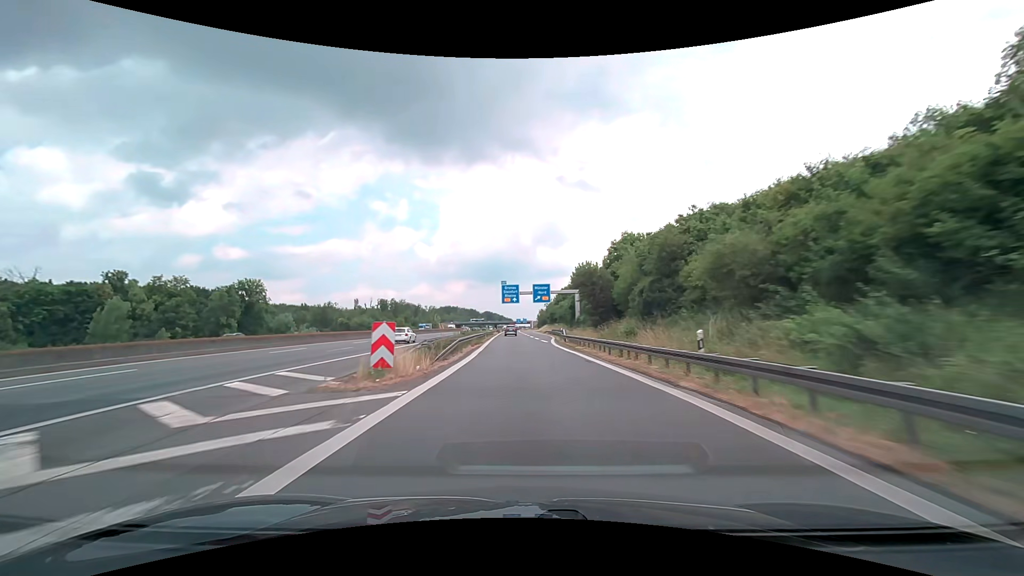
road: motorway_link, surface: asphalt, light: Day
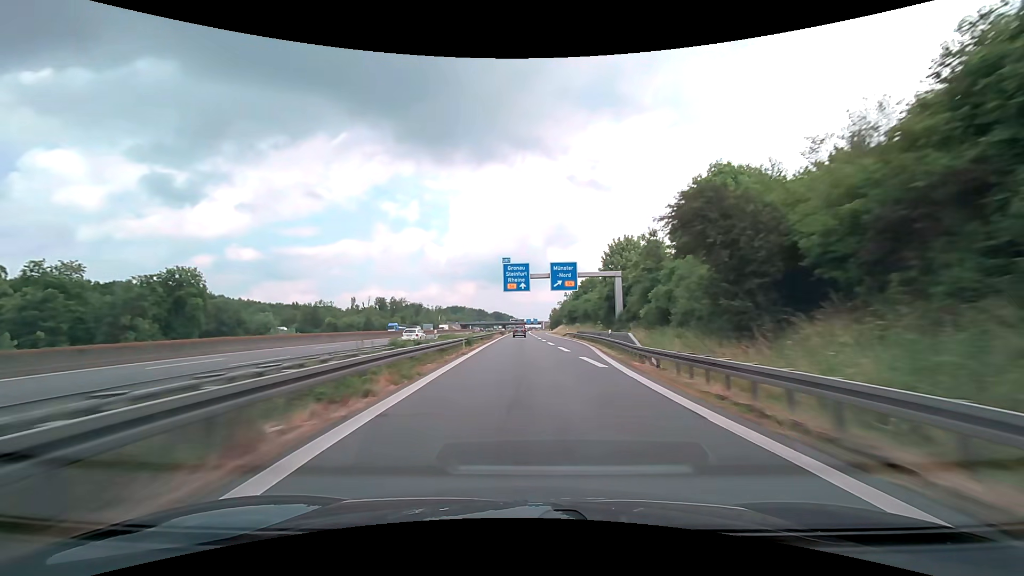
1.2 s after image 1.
(-0.3, +29.0) m; -1°
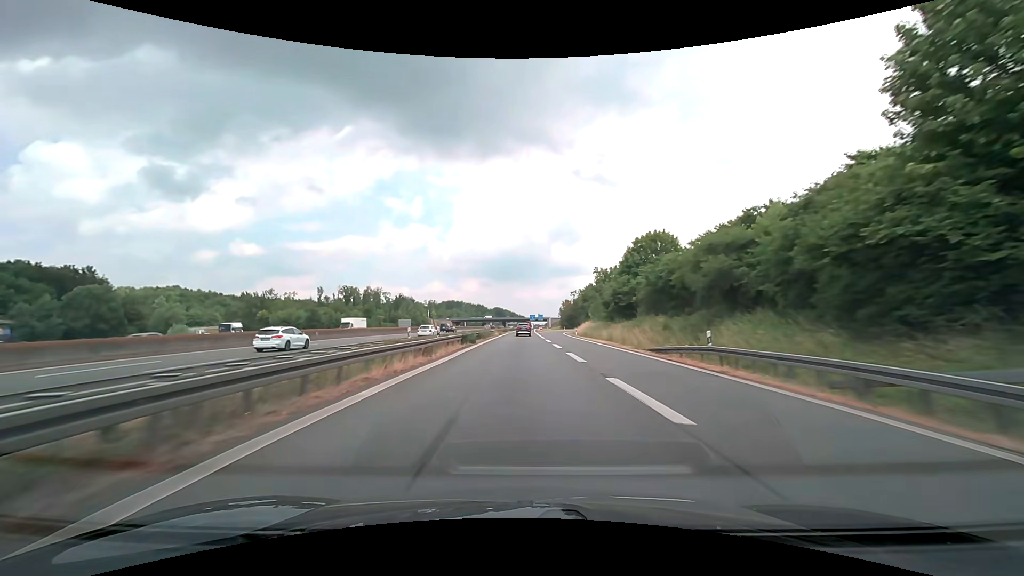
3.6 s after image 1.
(-0.4, +58.3) m; -1°
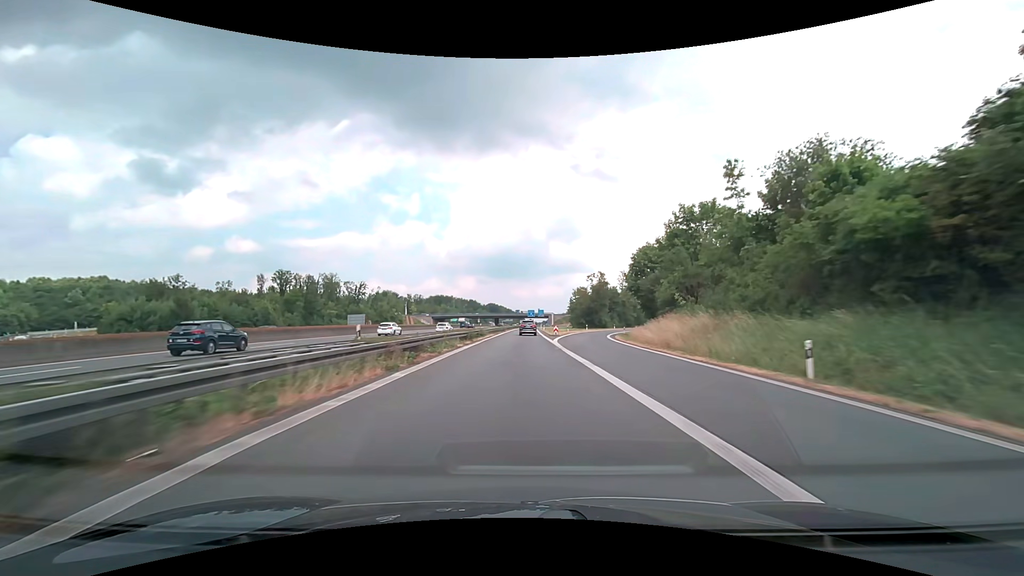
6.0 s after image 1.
(-0.1, +58.1) m; 0°
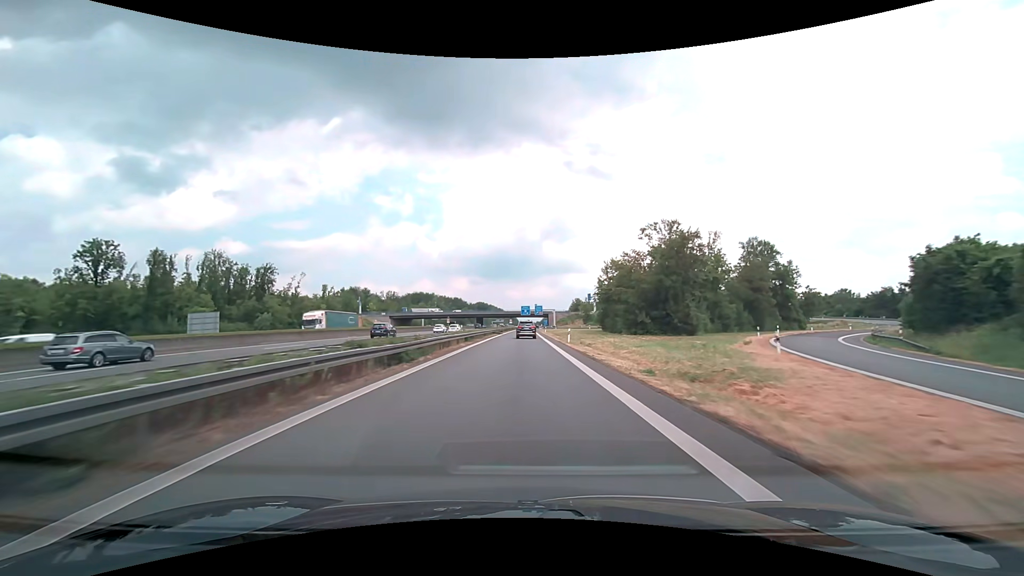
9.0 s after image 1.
(+0.5, +69.8) m; +1°
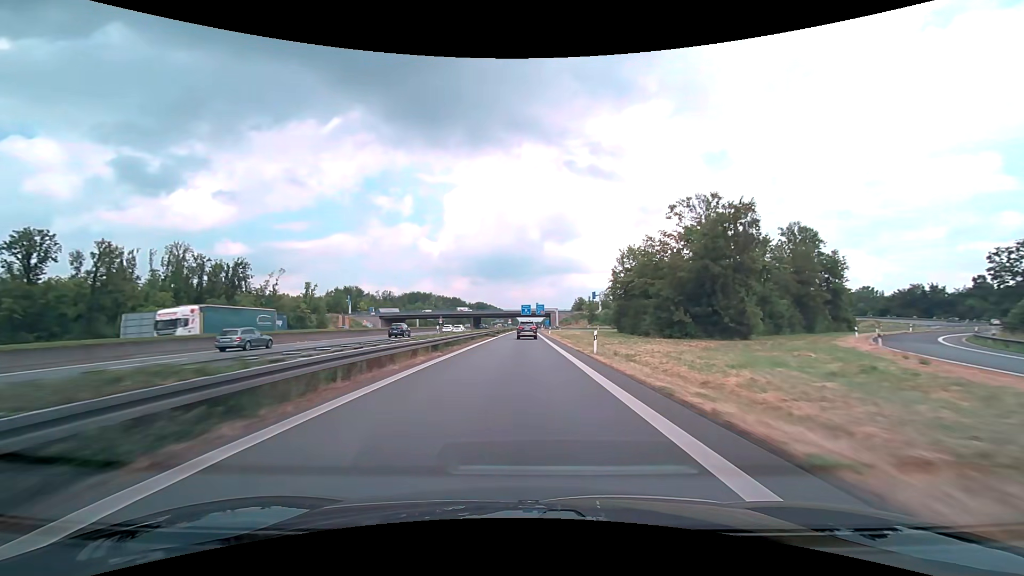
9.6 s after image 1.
(0.0, +13.6) m; 0°
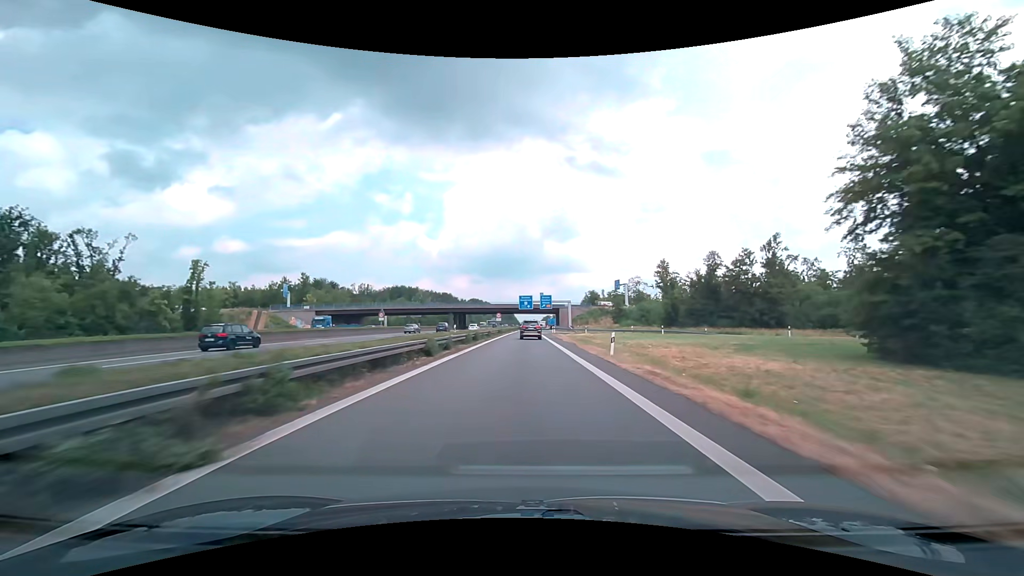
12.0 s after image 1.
(0.0, +53.3) m; 0°
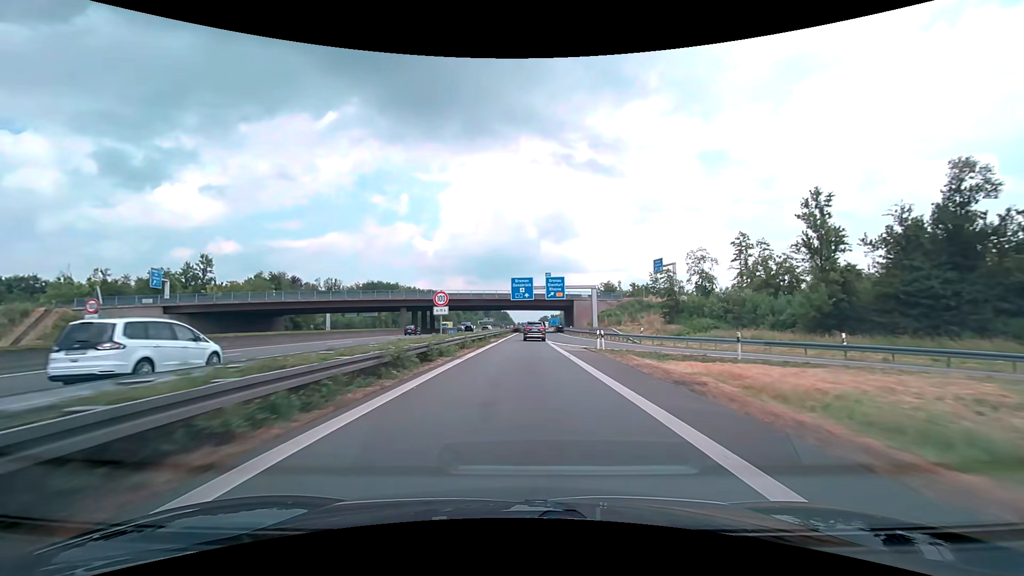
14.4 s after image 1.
(0.0, +50.7) m; 0°
(0, +10) (0, +20) (0, +30) (0, +40) (0, +50) (+1, +60) (+1, +70) (+2, +80) (+2, +90) (+3, +100) m
